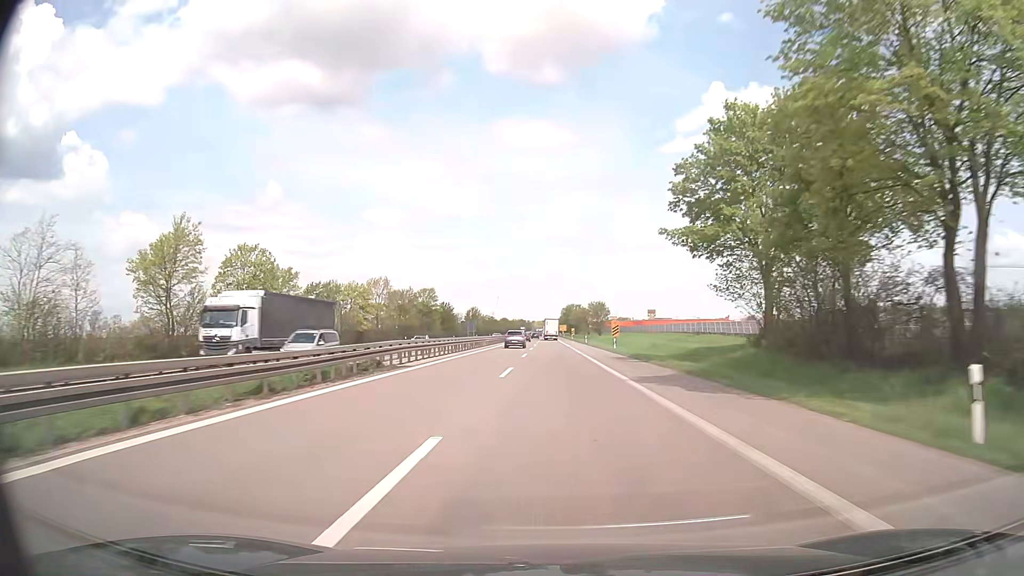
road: trunk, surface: asphalt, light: Day
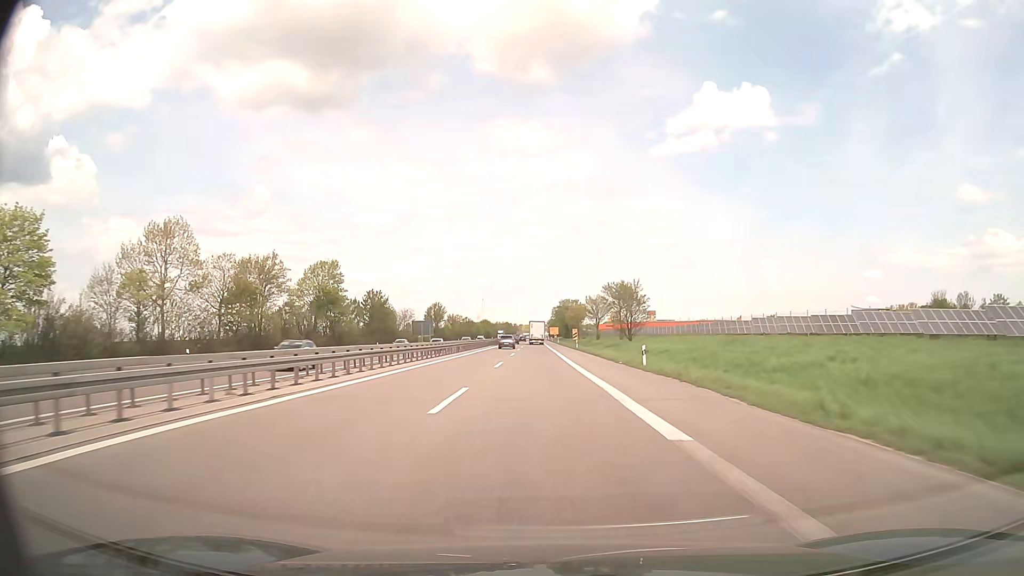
(+0.4, +62.2) m; +1°
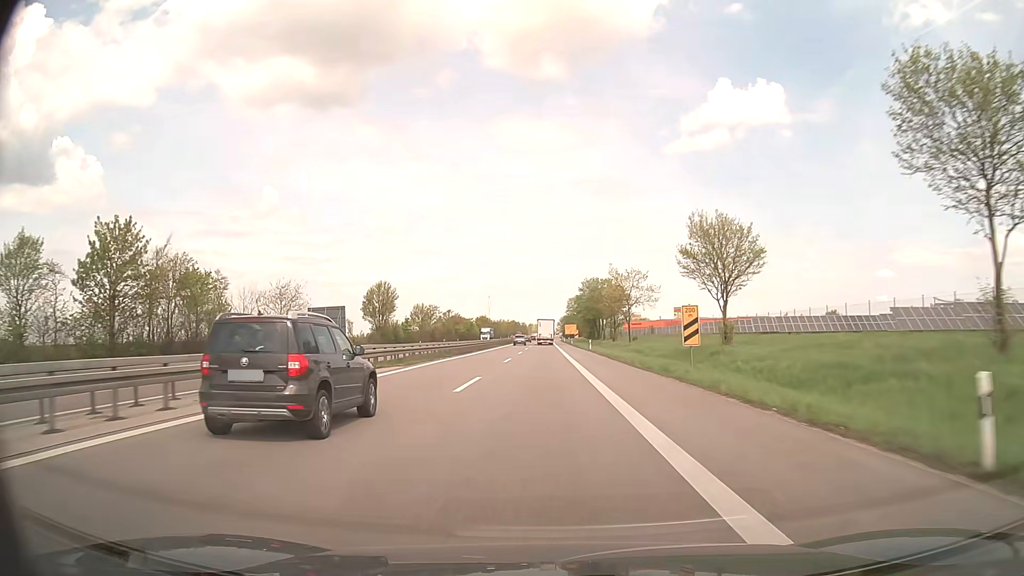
(-0.7, +73.8) m; -1°
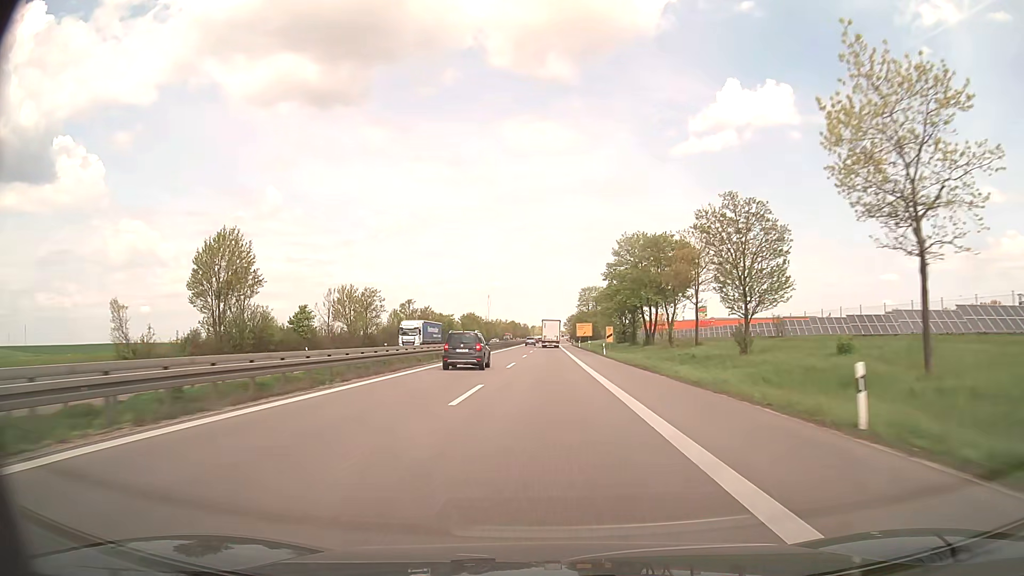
(-0.3, +59.7) m; 0°
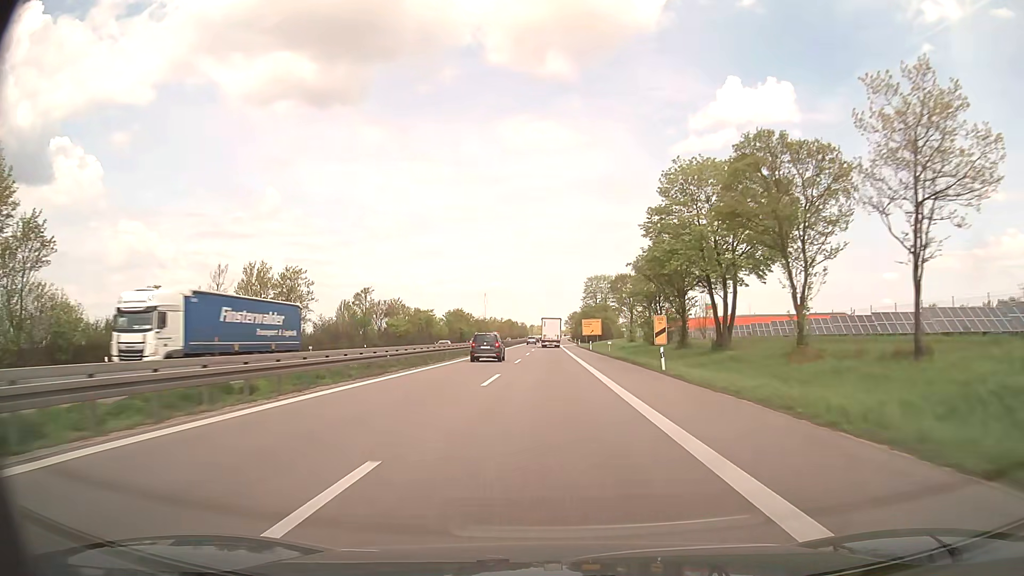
(0.0, +30.6) m; 0°
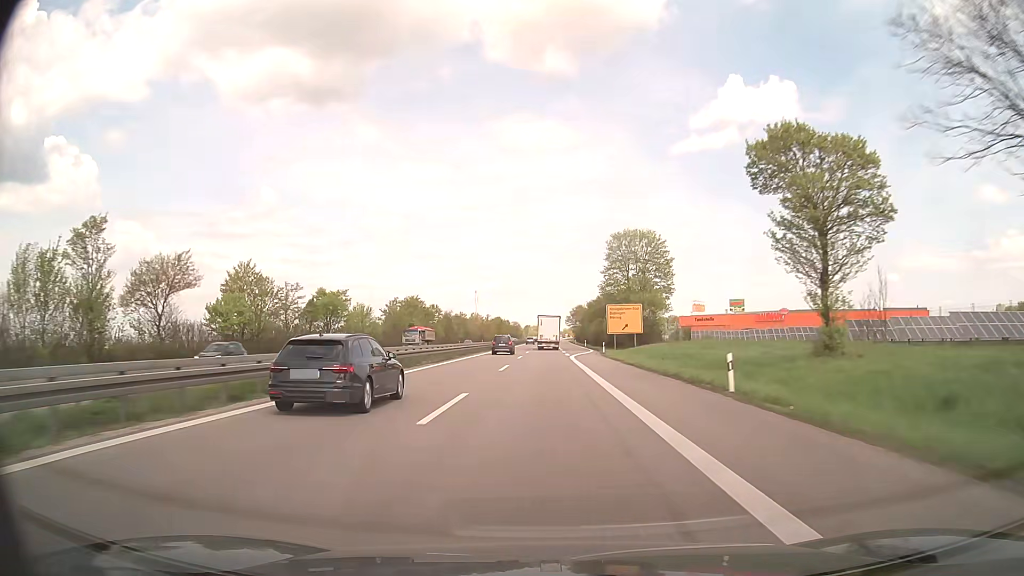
(+0.3, +63.2) m; 0°
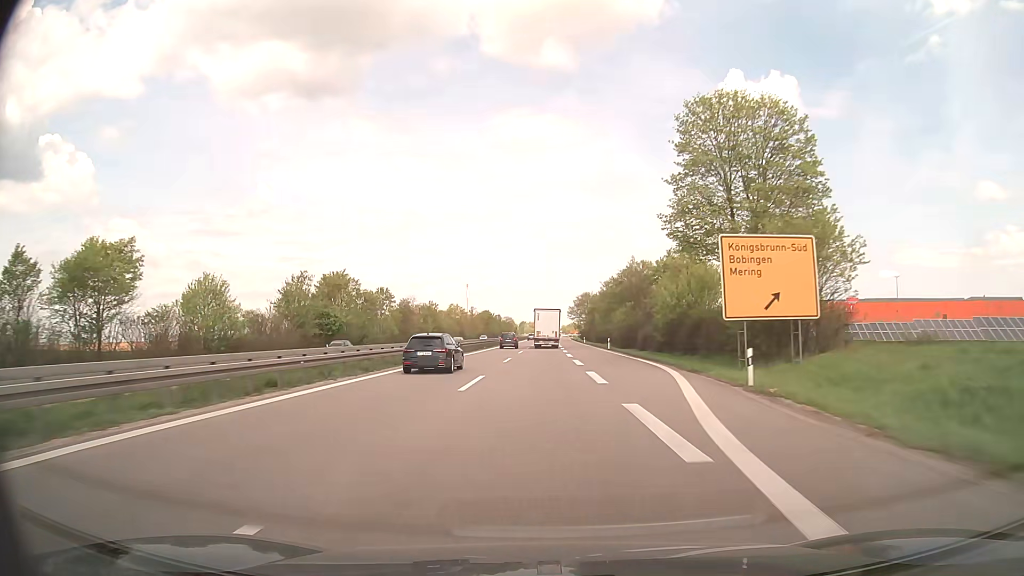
(+0.1, +48.1) m; 0°
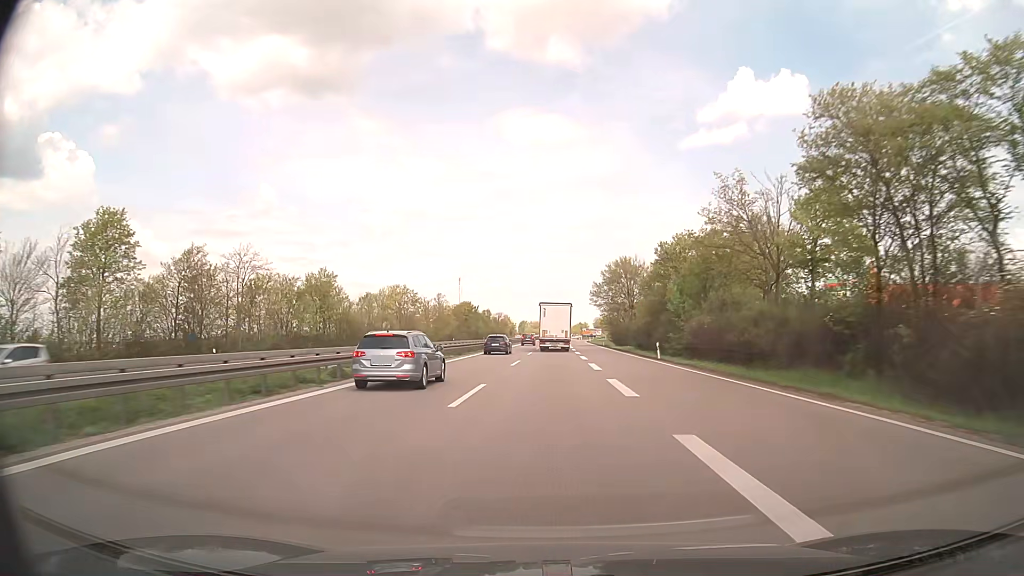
(-0.1, +75.6) m; 0°
(0, +10) (0, +20) (0, +30) (0, +40) (0, +50) (+1, +60) (+1, +70) (+1, +80) (+1, +90) (+1, +100) m
